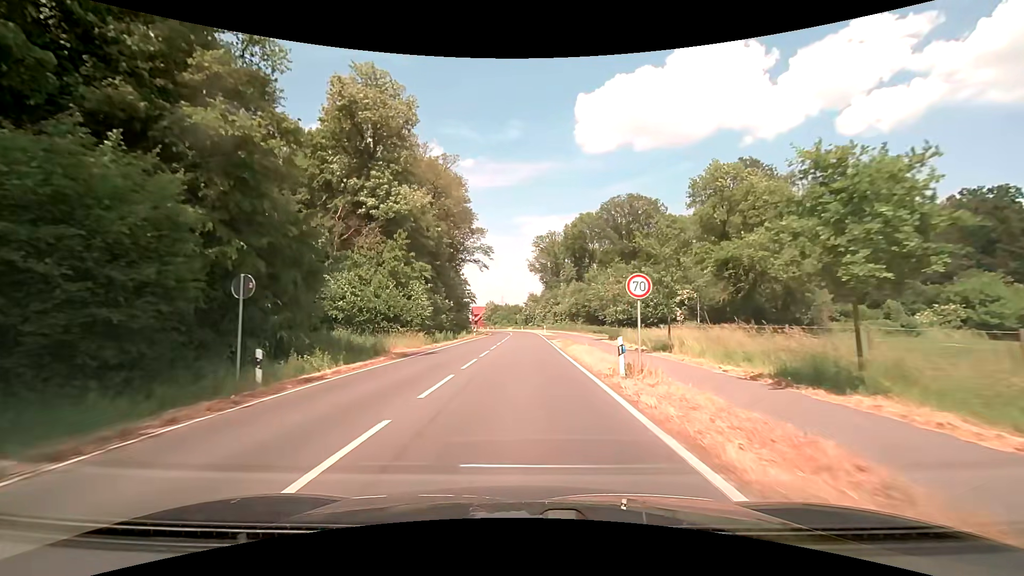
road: secondary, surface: asphalt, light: Day
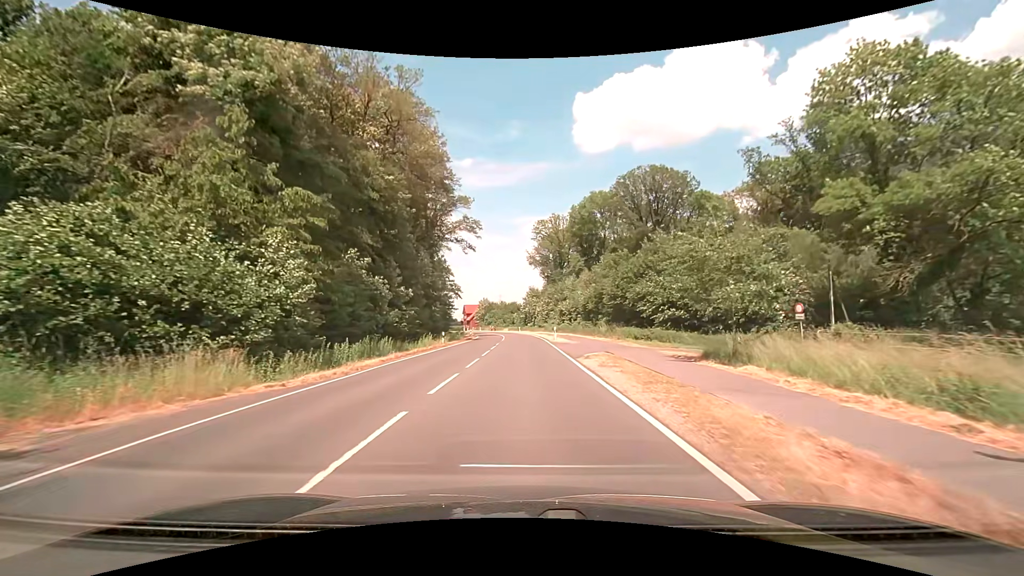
(0.0, +23.5) m; 0°
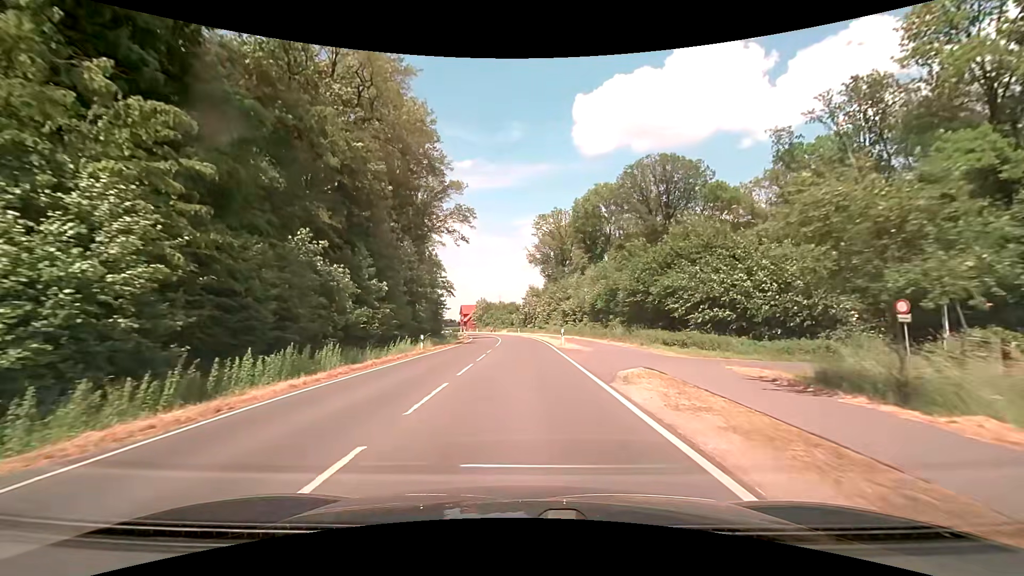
(0.0, +8.0) m; 0°
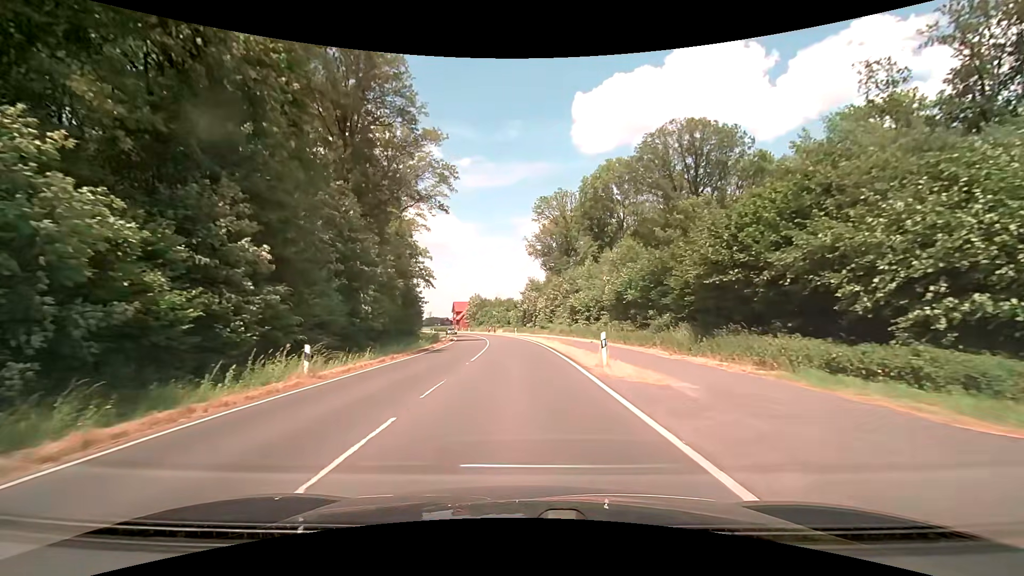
(0.0, +16.5) m; 0°
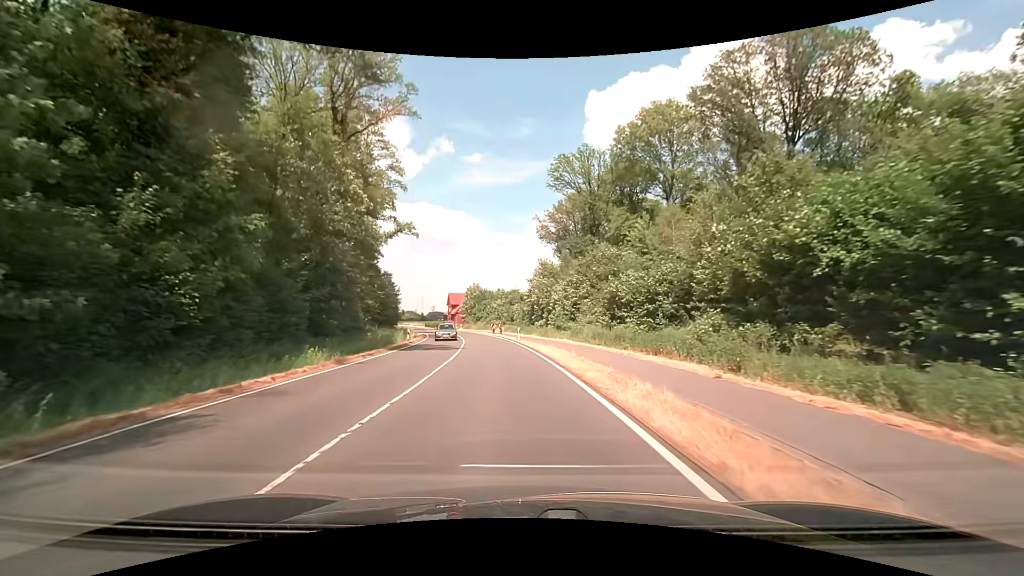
(0.0, +25.3) m; 0°
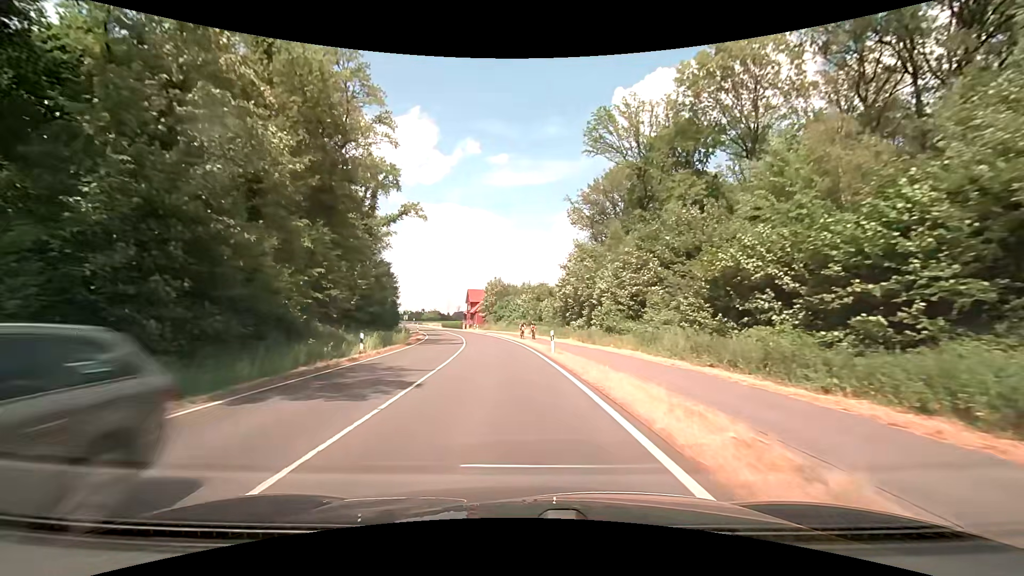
(-0.4, +17.2) m; -3°
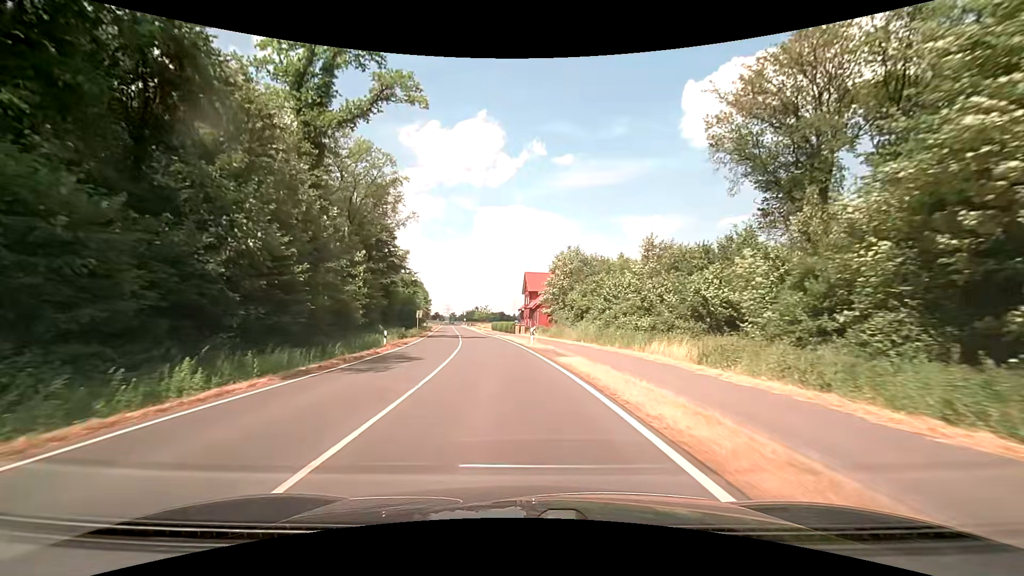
(-3.1, +44.7) m; -7°
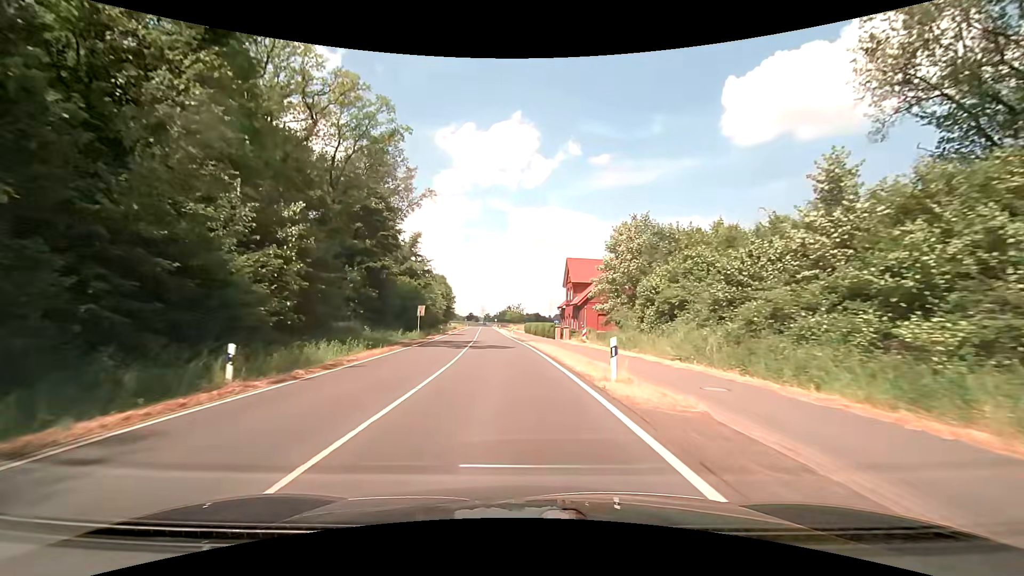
(-0.6, +18.8) m; -4°
(0, +10) (-1, +20) (-1, +30) (-2, +40) (-3, +50) (-4, +60) (-5, +70) (-5, +80) (-6, +90) (-7, +100) m
